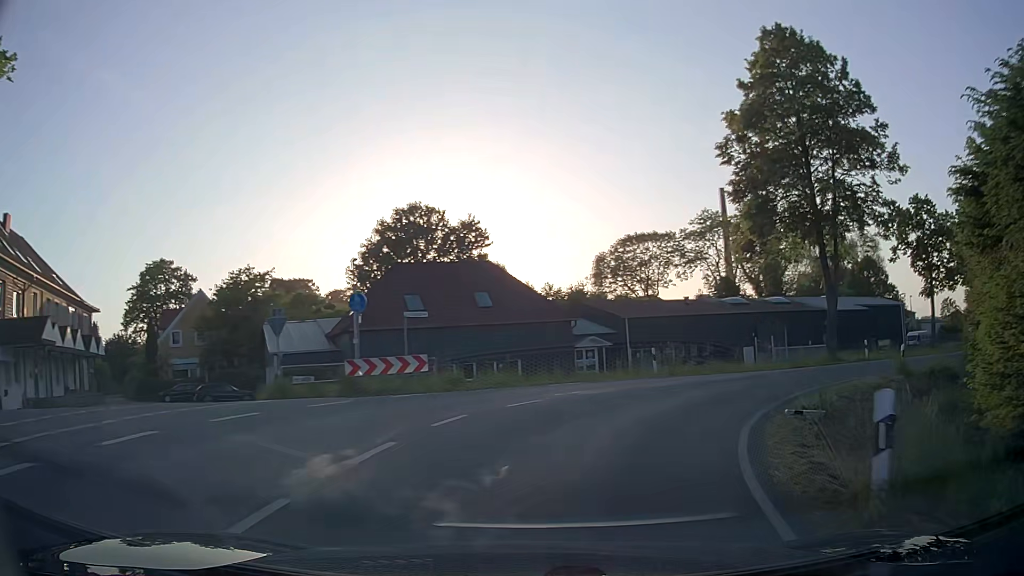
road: secondary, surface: asphalt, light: Day
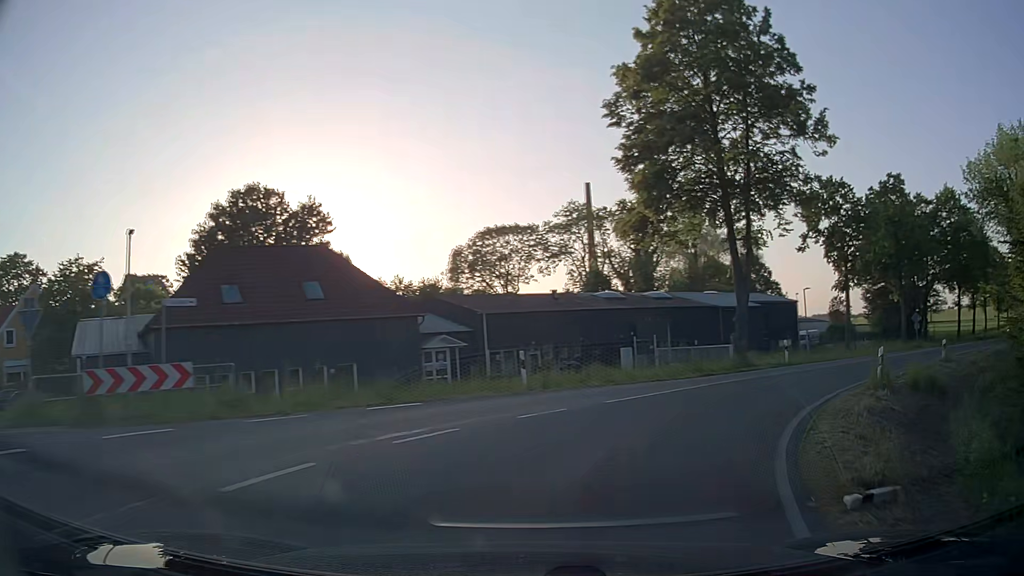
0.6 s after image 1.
(+0.7, +7.0) m; +12°
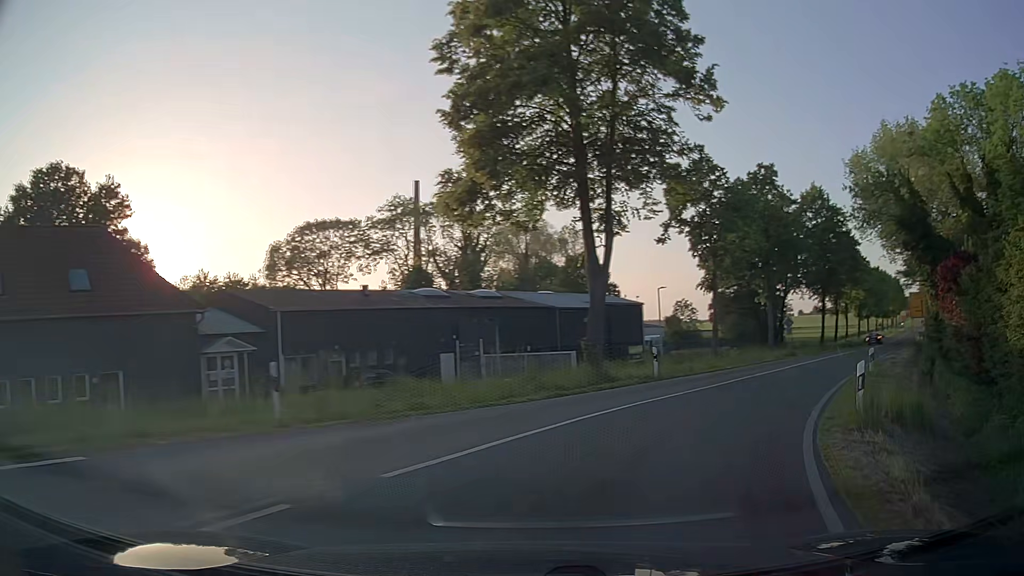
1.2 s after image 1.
(+0.8, +6.7) m; +15°
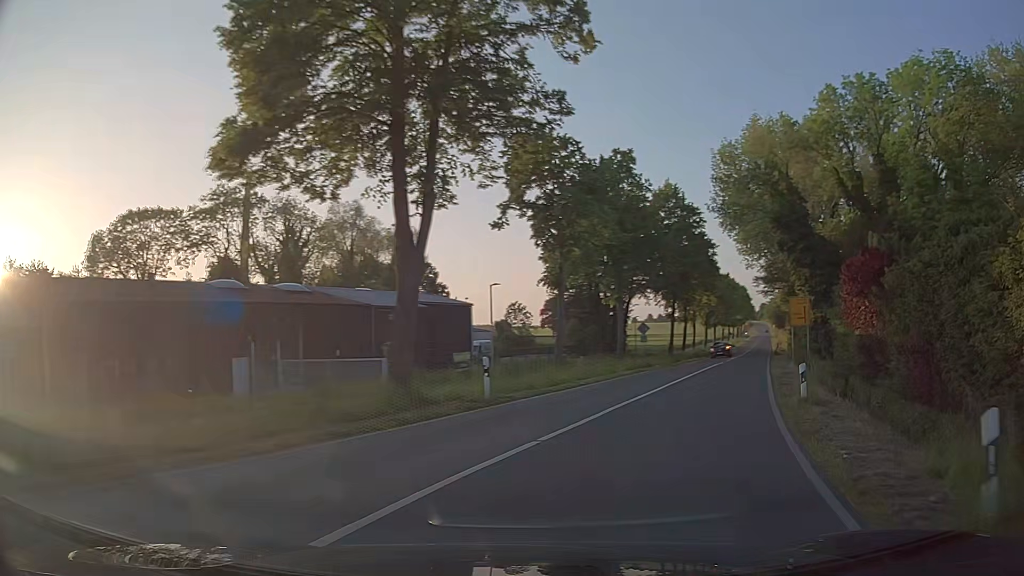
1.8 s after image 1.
(+0.9, +6.6) m; +14°
